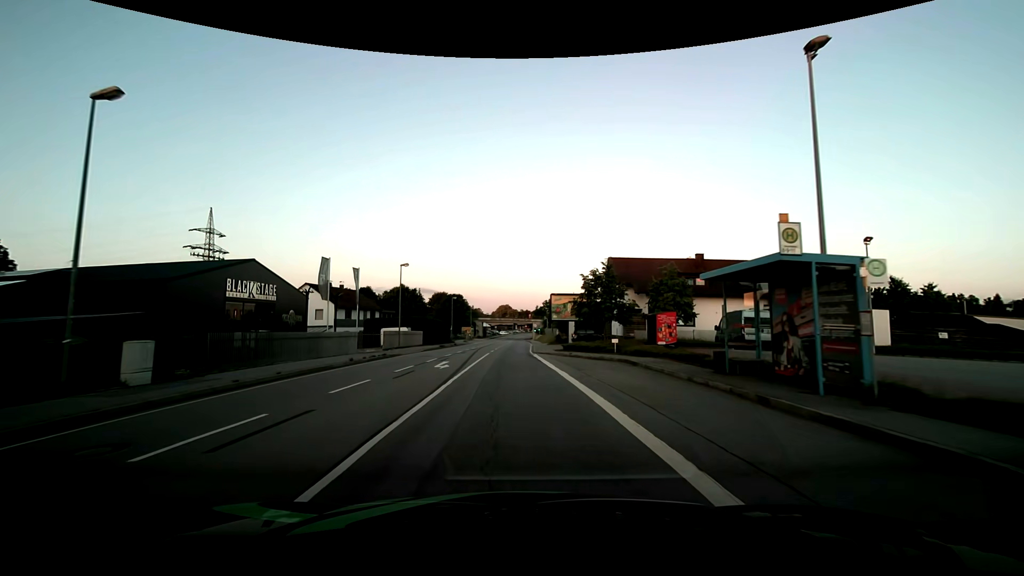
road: primary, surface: asphalt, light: Day
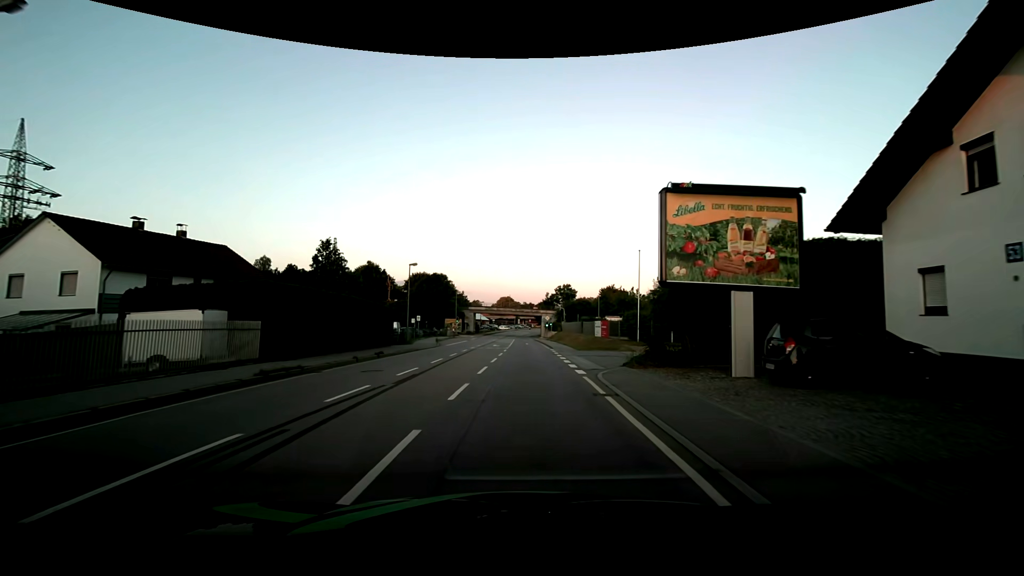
(-0.7, +38.3) m; 0°
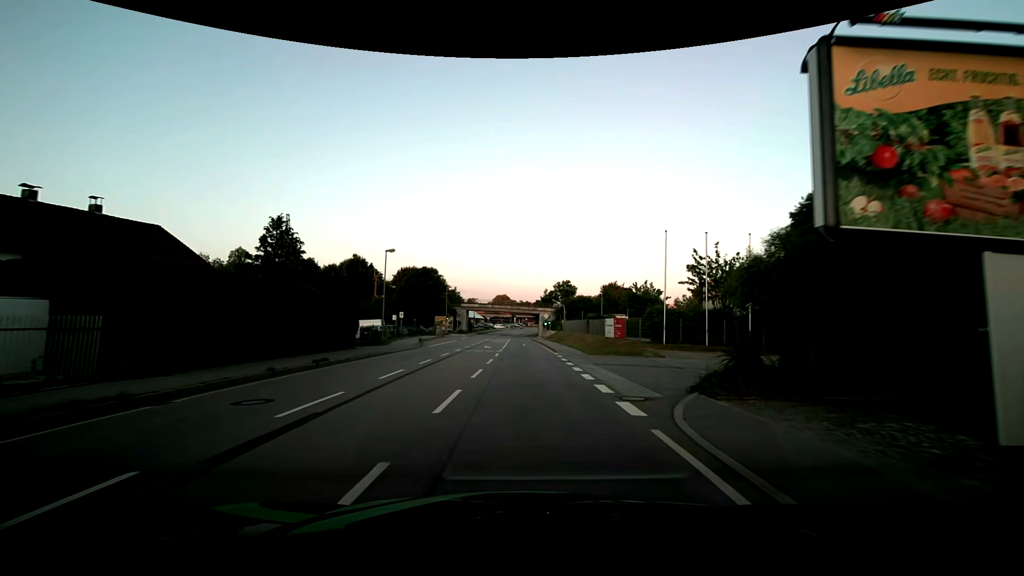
(0.0, +7.7) m; 0°
(0, +10) (0, +20) (0, +30) (0, +40) (0, +50) (+1, +60) (+1, +70) (+1, +80) (+1, +90) (+1, +100) m
